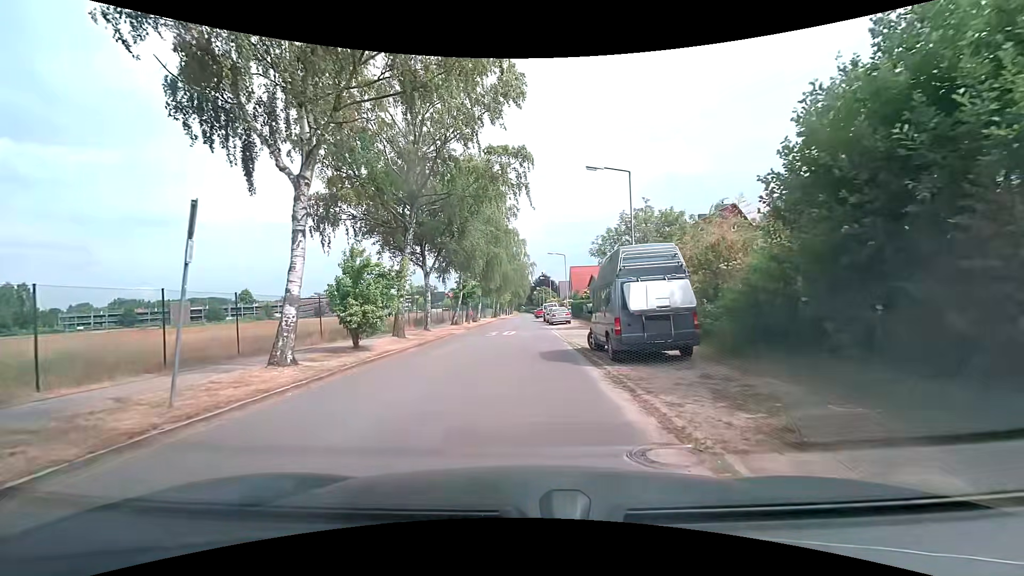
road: residential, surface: asphalt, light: Day
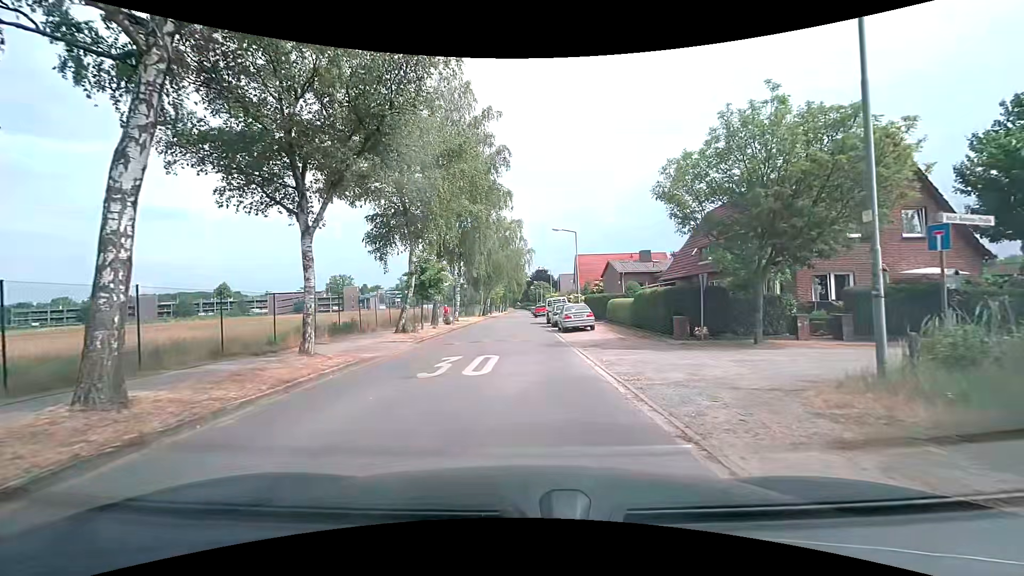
(-0.1, +16.1) m; -1°
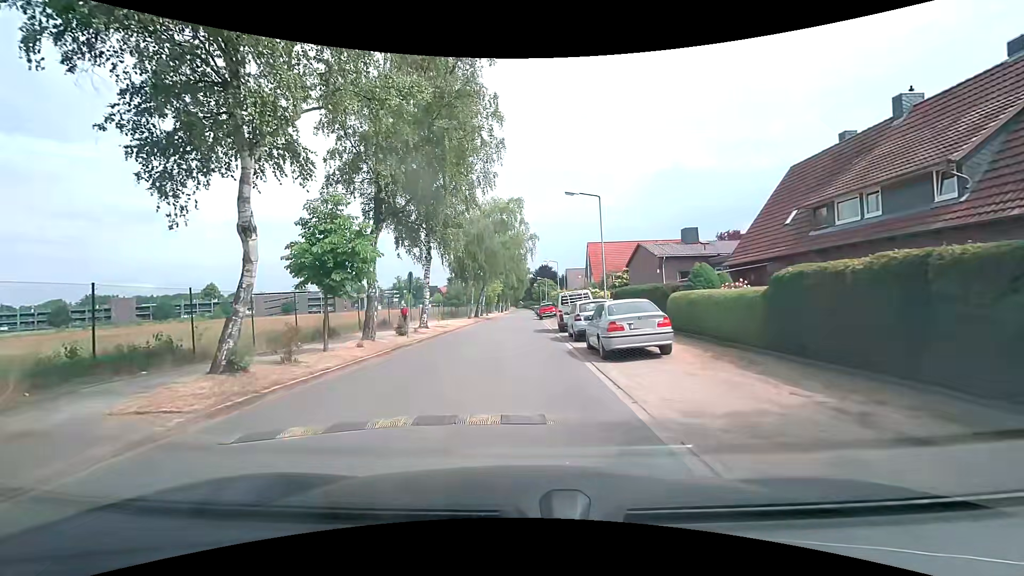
(+0.3, +13.5) m; 0°
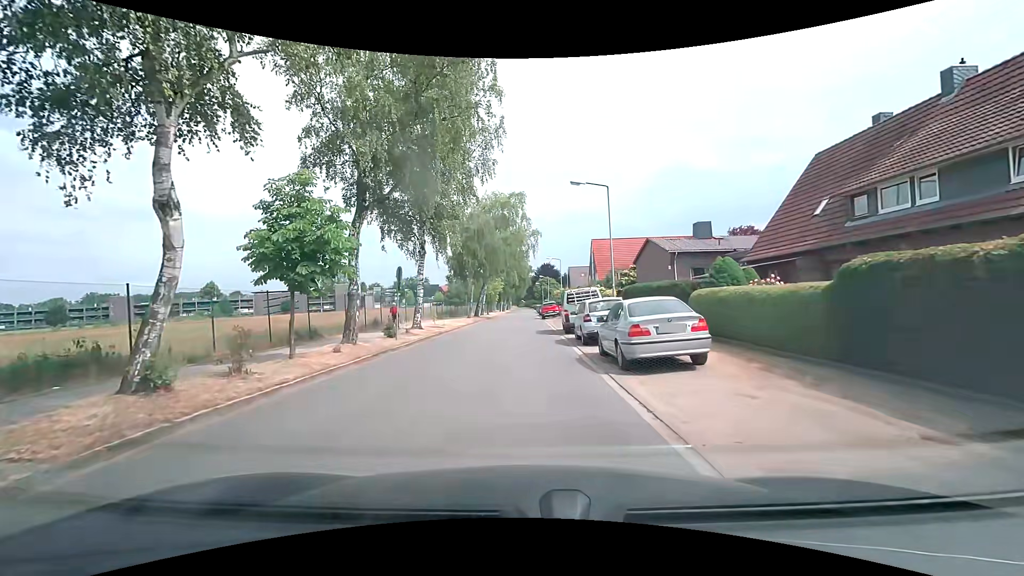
(0.0, +2.2) m; +1°
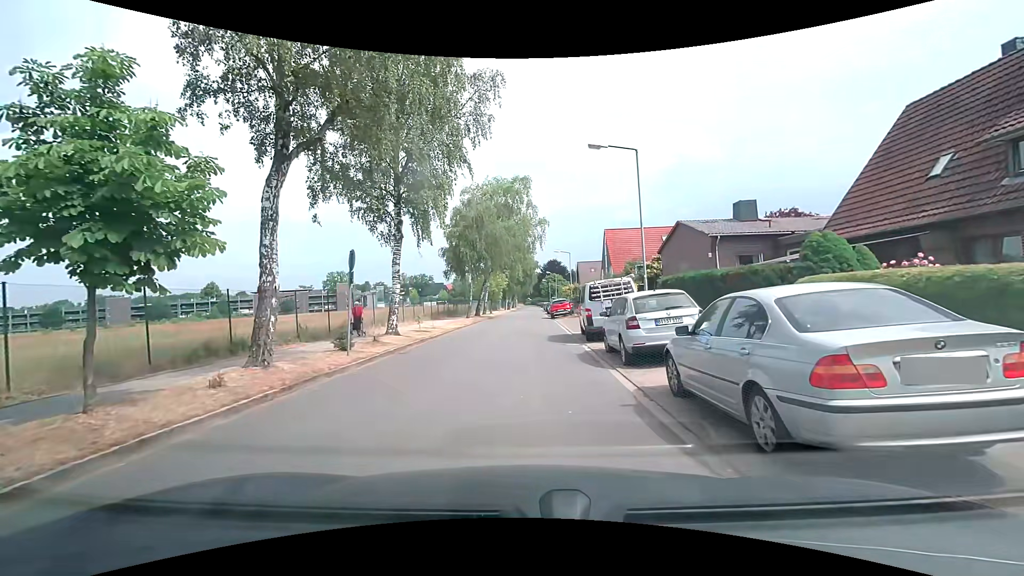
(-0.1, +5.9) m; -1°
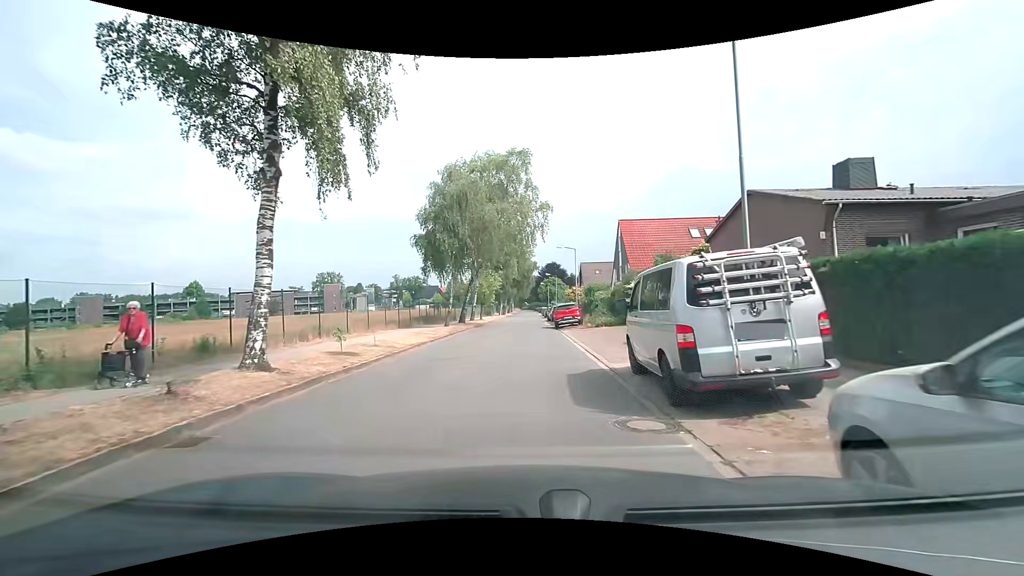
(0.0, +10.4) m; 0°
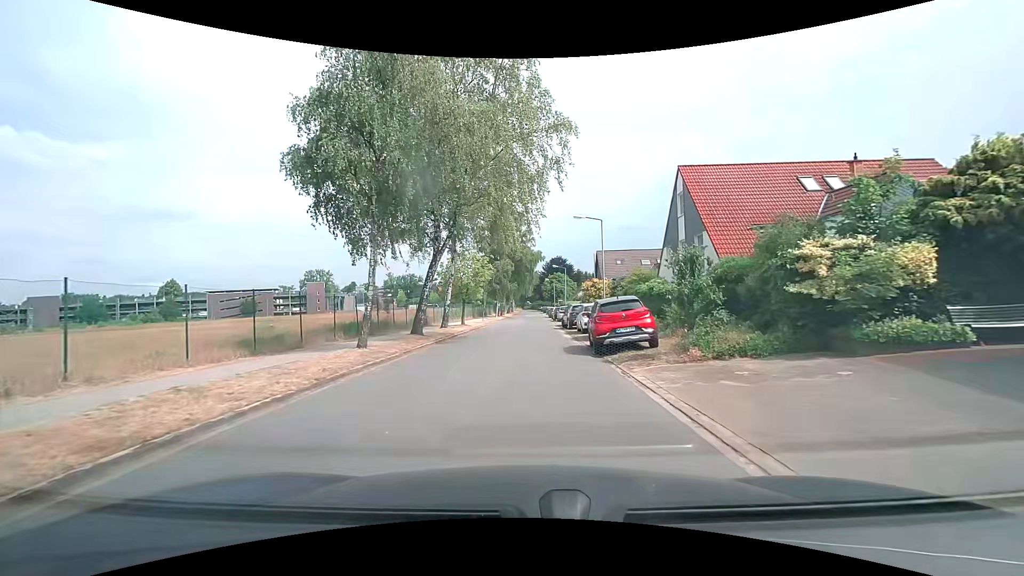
(+0.1, +18.1) m; +1°
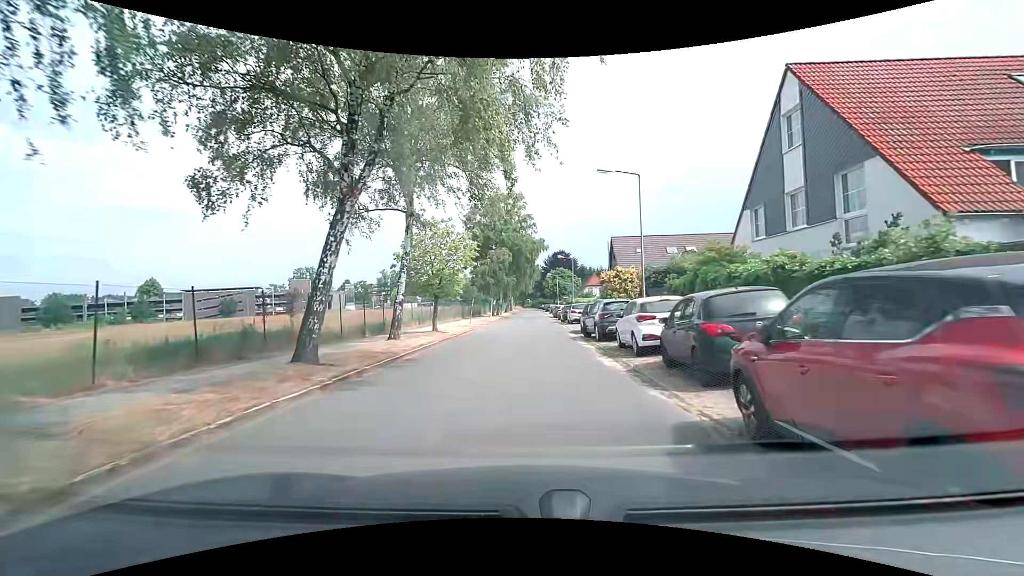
(-0.1, +12.2) m; 0°
(0, +10) (0, +20) (0, +30) (+1, +40) (+1, +50) (+1, +60) (+1, +70) (+1, +80) (+1, +90) (+1, +100) m
